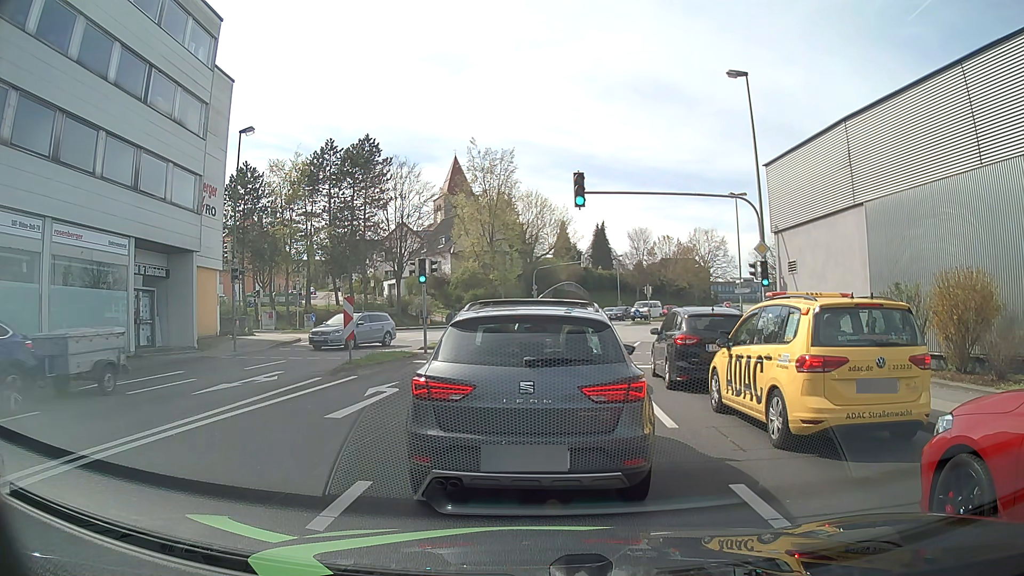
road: tertiary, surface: asphalt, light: Day
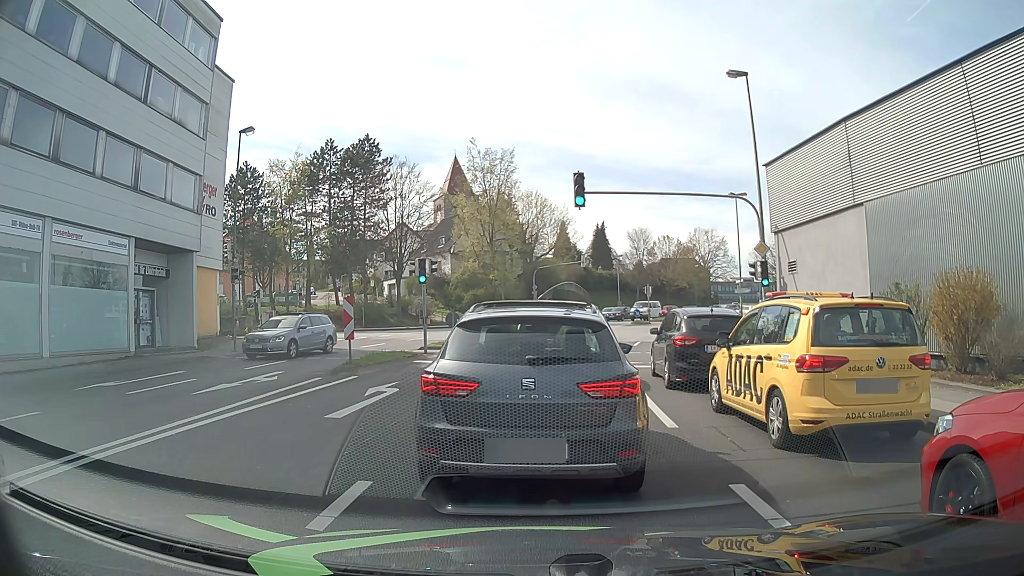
(0.0, 0.0) m; 0°
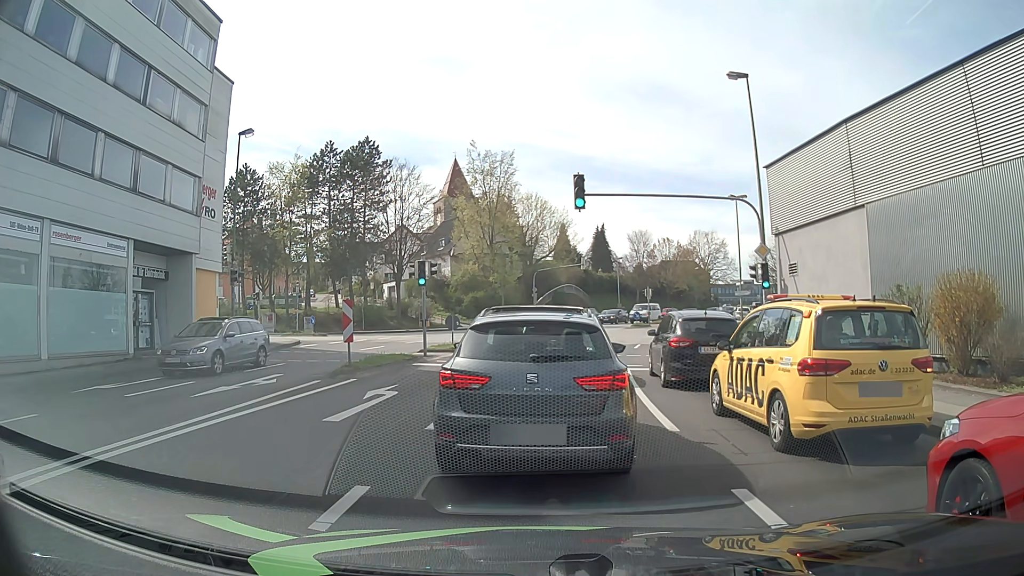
(0.0, +0.1) m; 0°
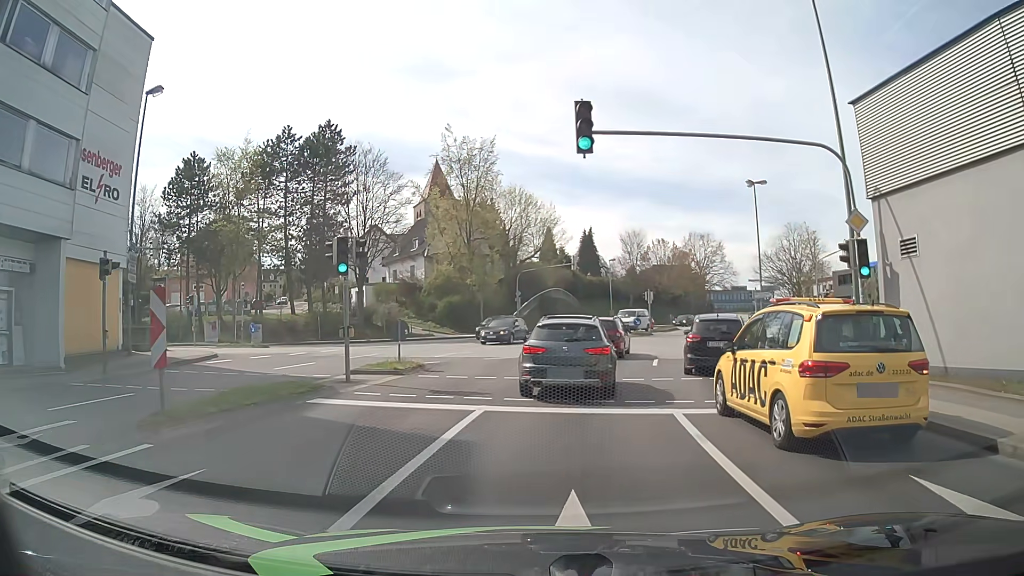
(+0.3, +8.6) m; +3°
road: tertiary_link
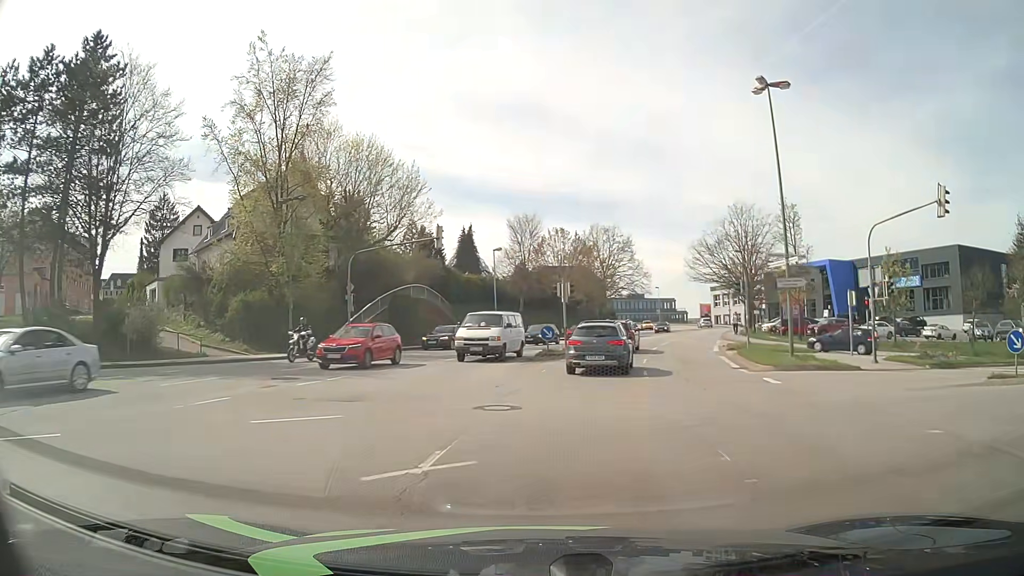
(+0.5, +21.8) m; +11°
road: tertiary
(0, +10) (+2, +20) (+4, +30) (+6, +39) (+9, +49) (+12, +58) (+15, +68) (+18, +77) (+21, +87) (+23, +97) m
